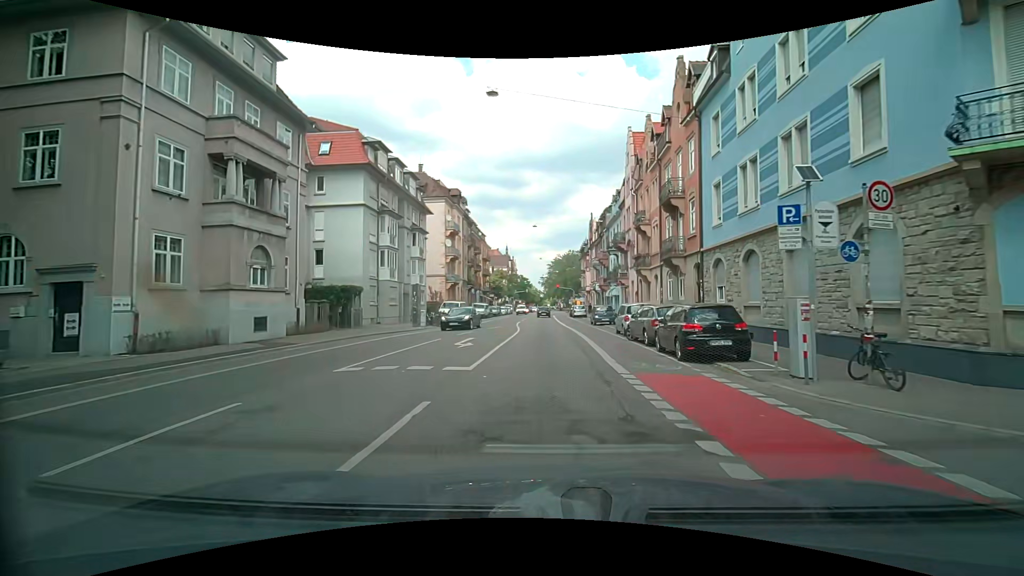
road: secondary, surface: asphalt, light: Day
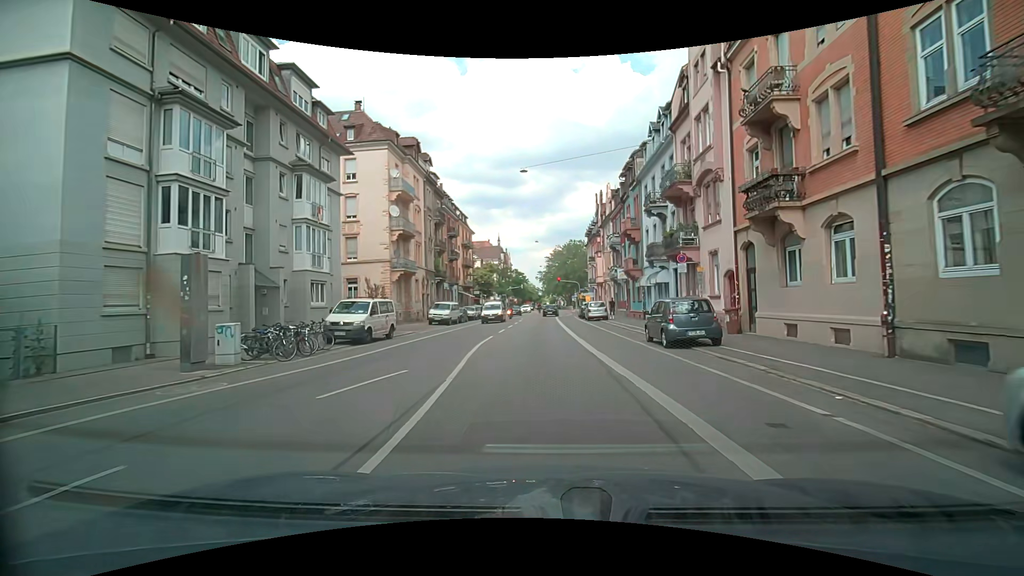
(+0.2, +22.5) m; +1°
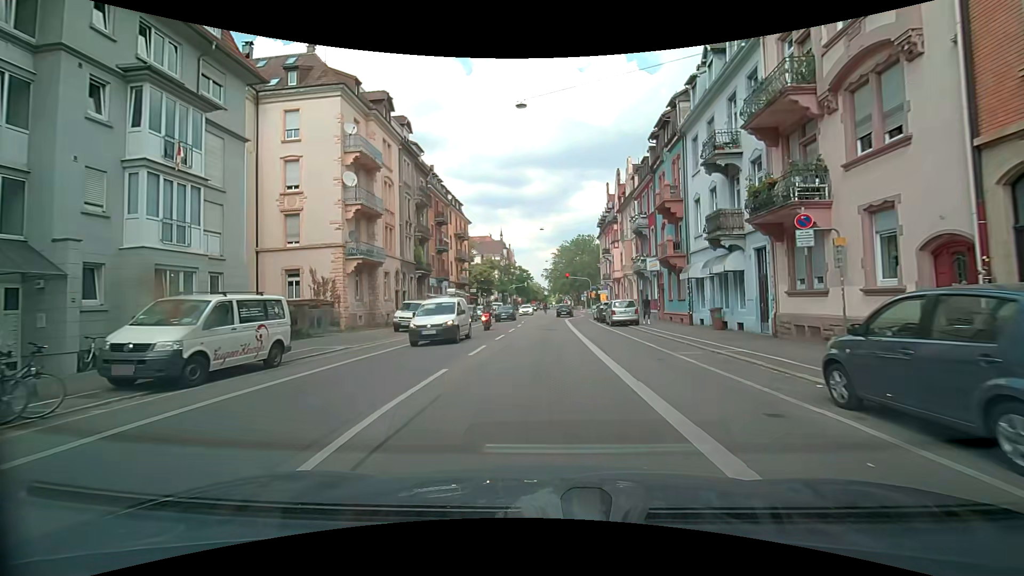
(-0.2, +11.1) m; -1°
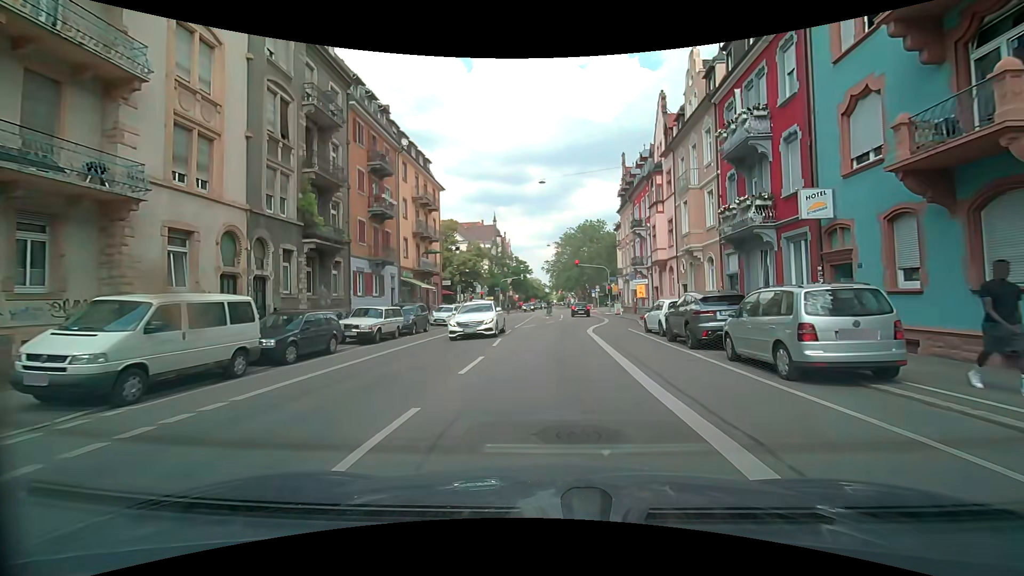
(-0.2, +21.9) m; 0°
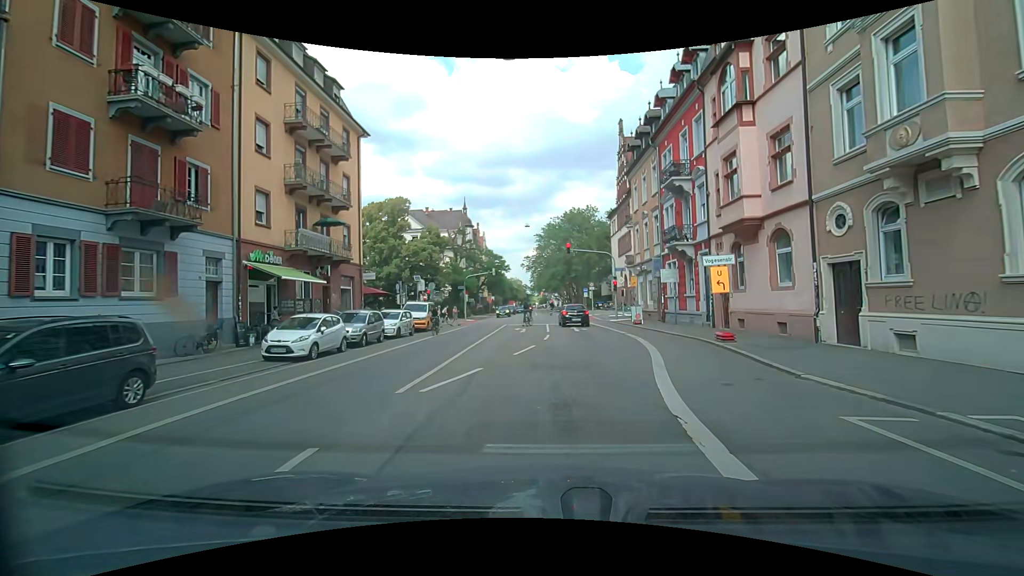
(+0.1, +19.2) m; +1°
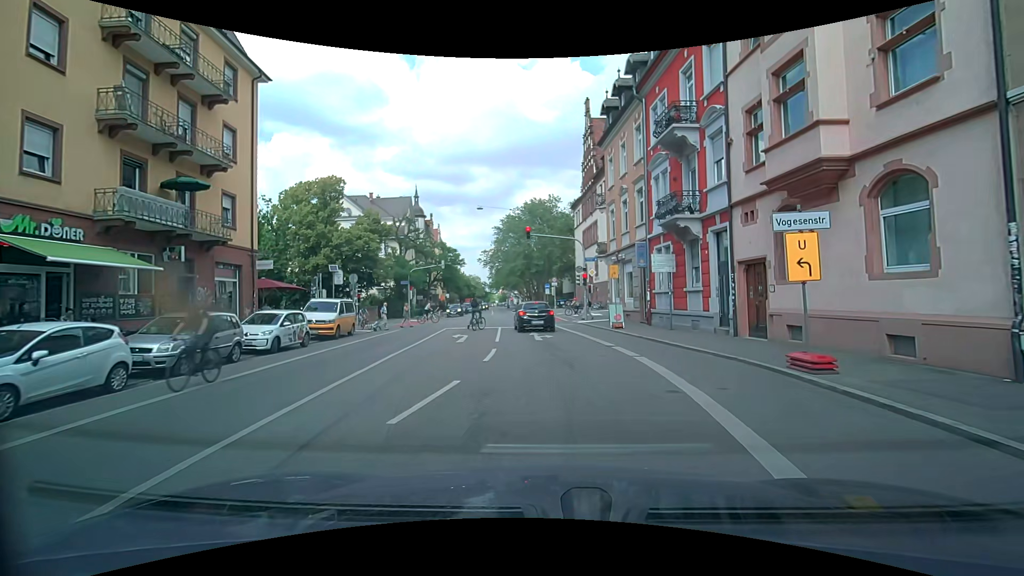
(+0.3, +7.9) m; +5°
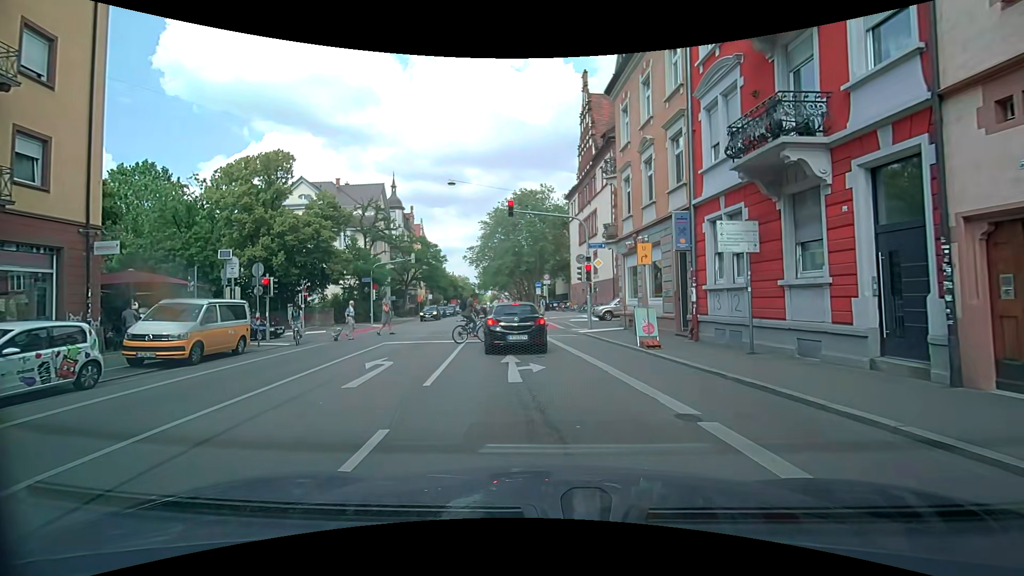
(0.0, +9.0) m; -1°
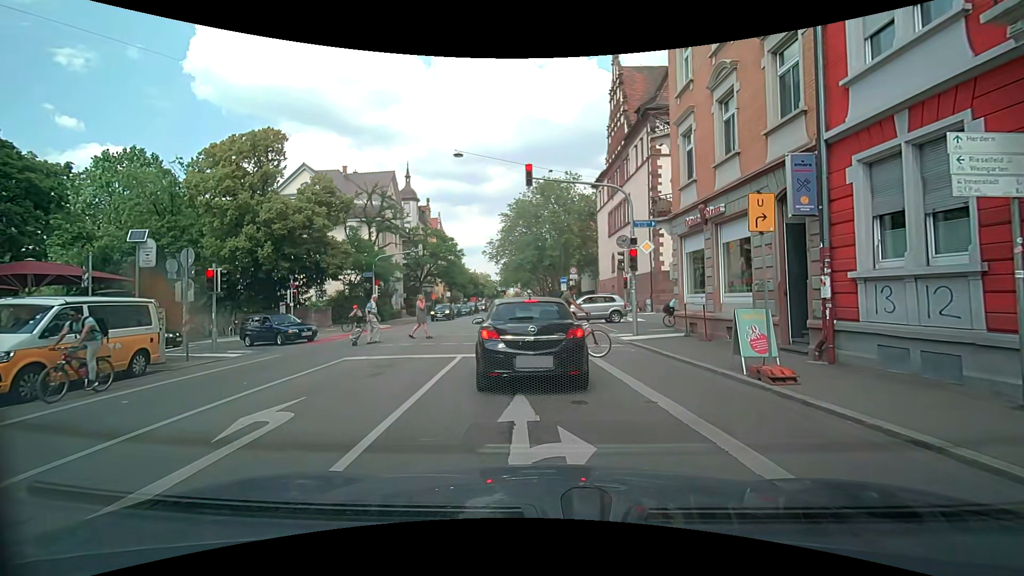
(0.0, +5.8) m; -1°
